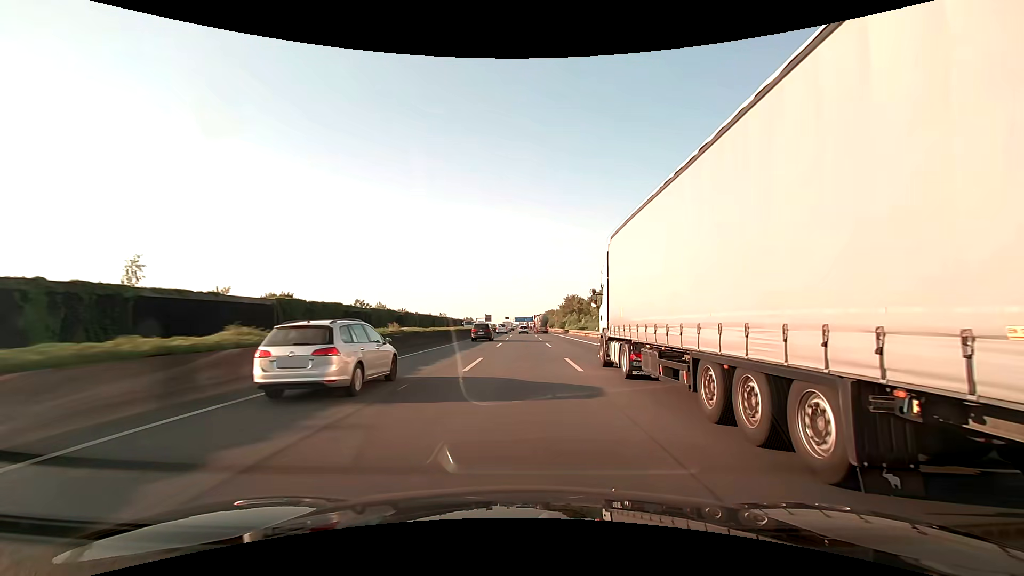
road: motorway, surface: asphalt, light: Day
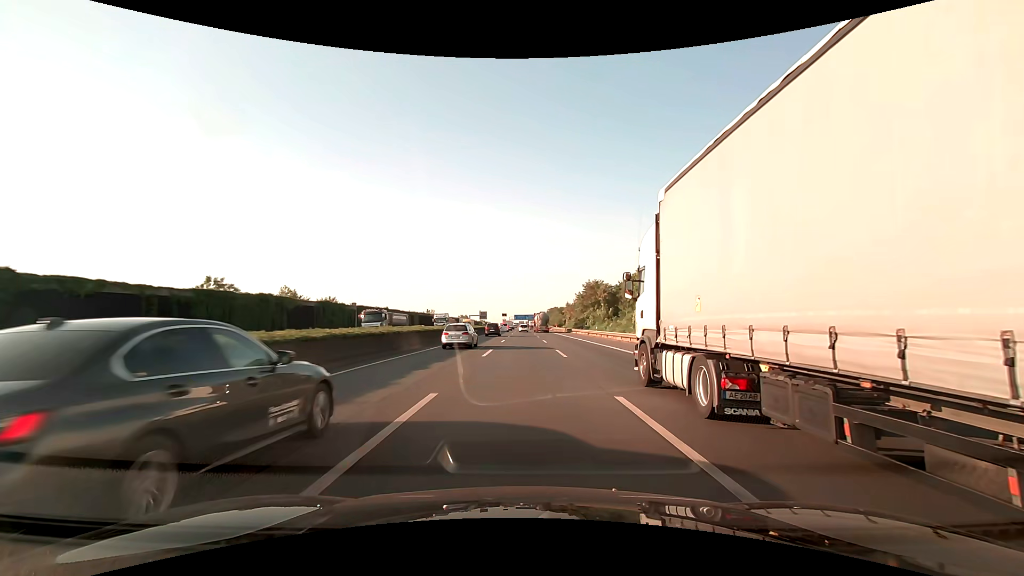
(0.0, +47.5) m; 0°
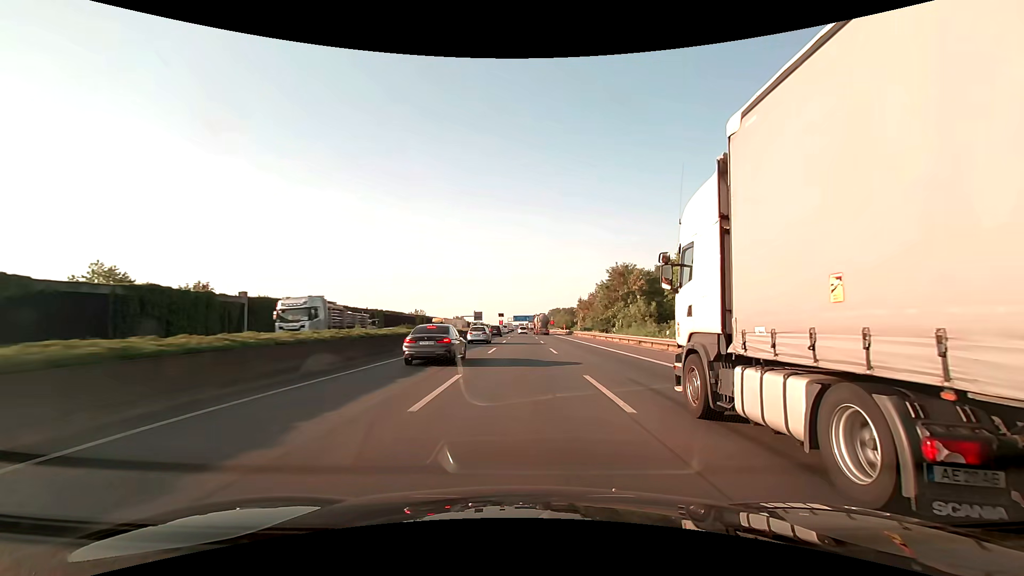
(0.0, +31.7) m; 0°
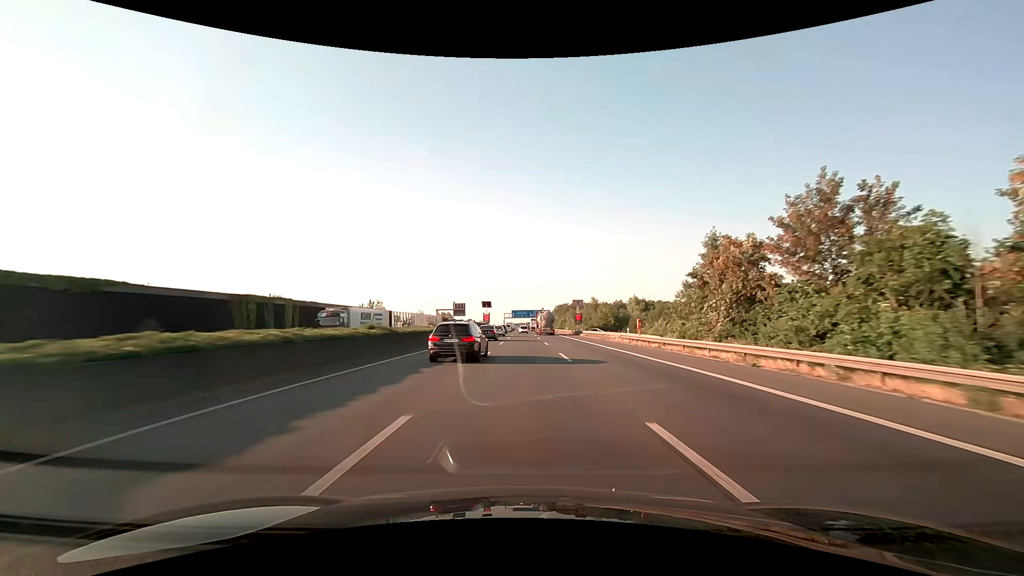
(-0.3, +79.2) m; -1°
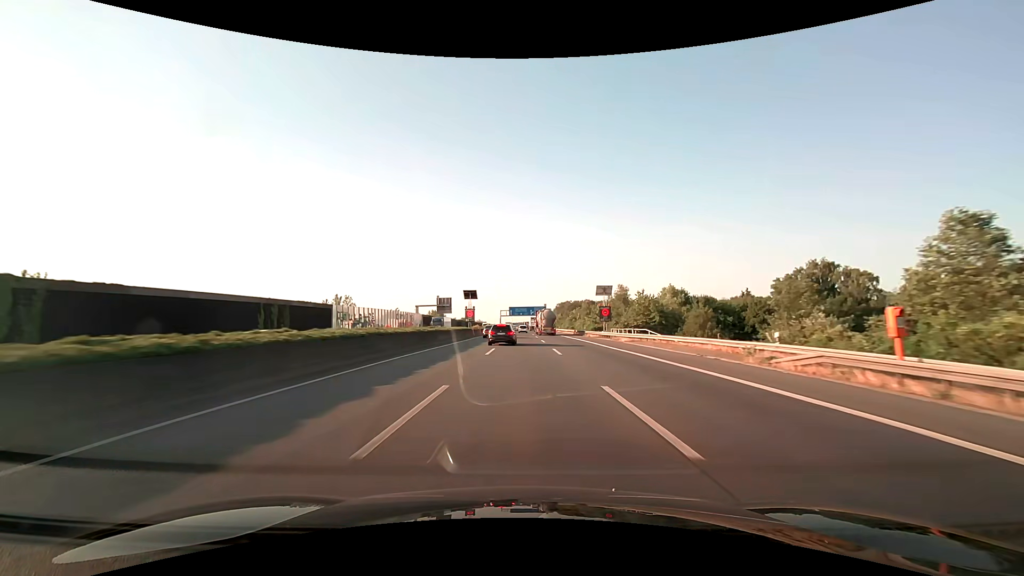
(+0.1, +31.6) m; 0°
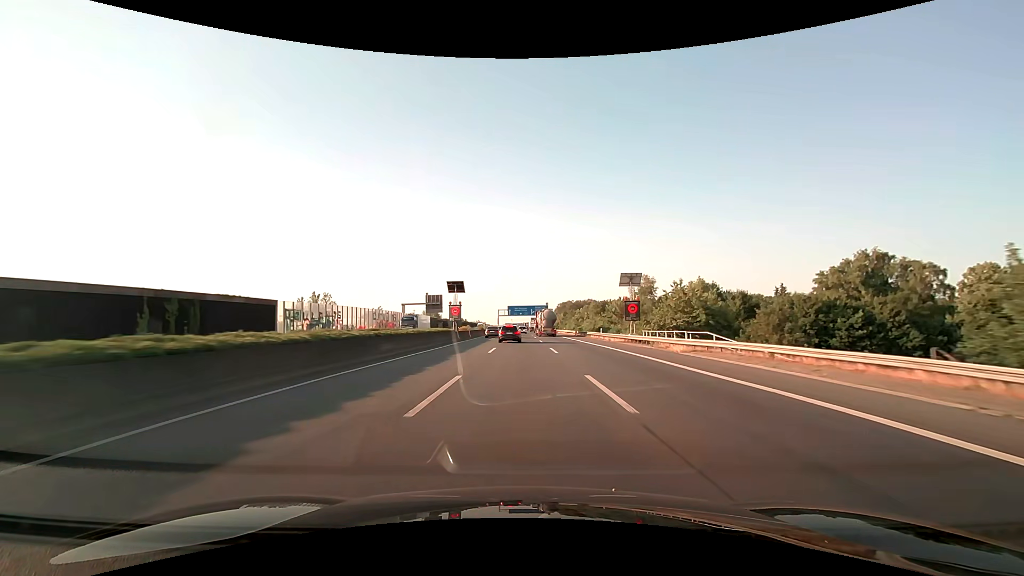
(0.0, +15.8) m; 0°
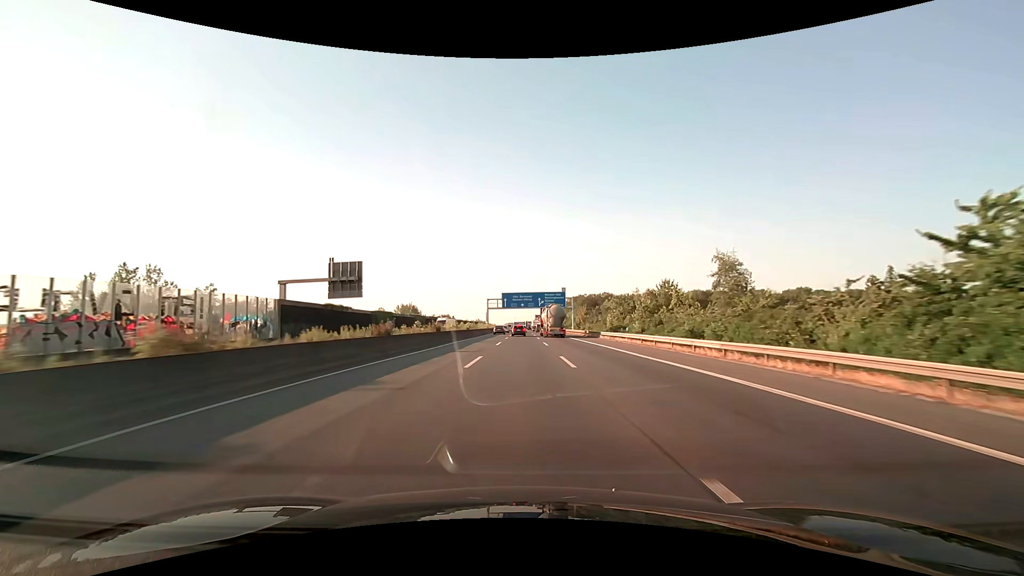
(-0.1, +63.4) m; 0°
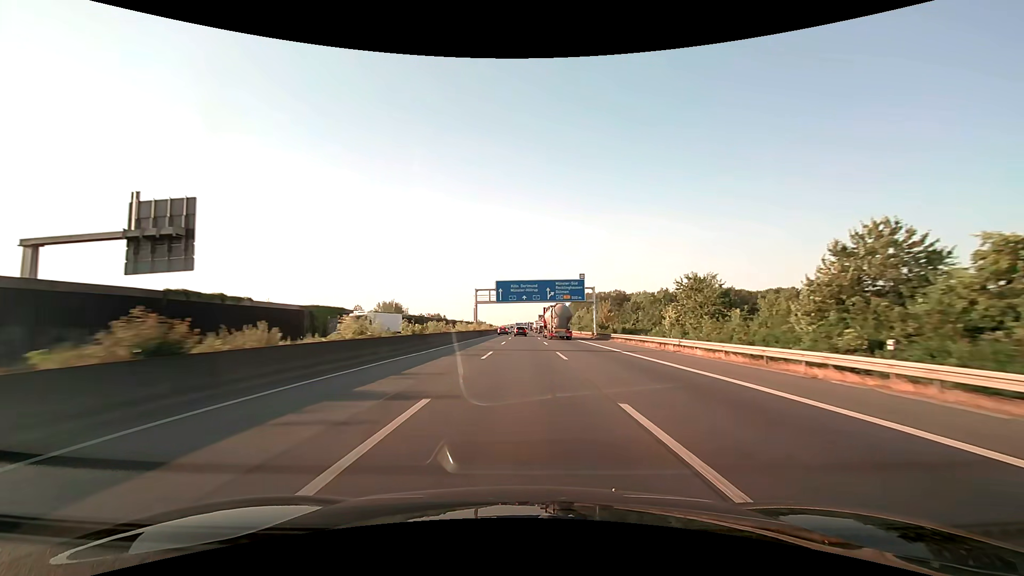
(0.0, +31.7) m; 0°
(0, +10) (0, +20) (0, +30) (0, +40) (0, +50) (0, +60) (0, +70) (0, +80) (0, +90) (0, +100) m
